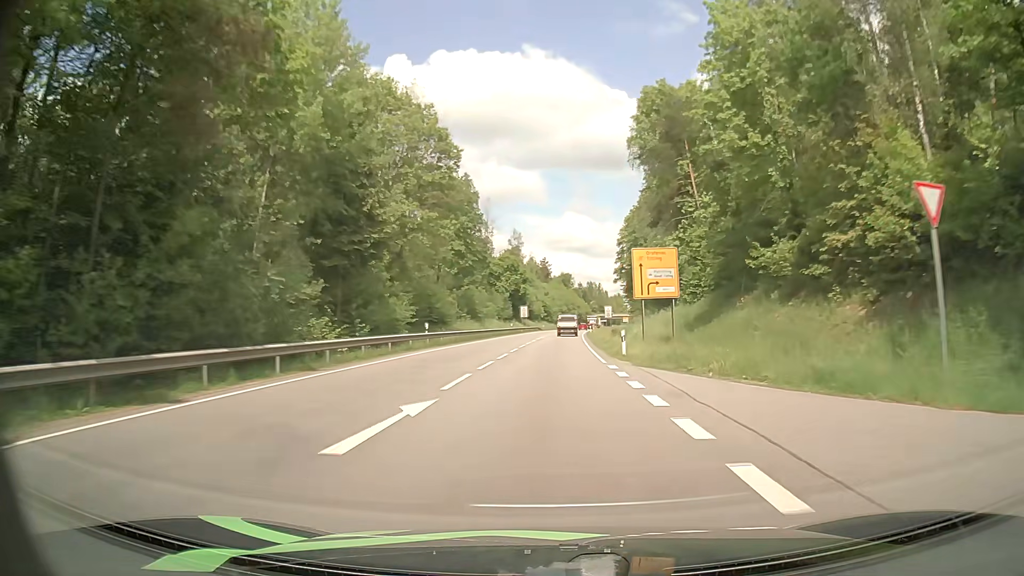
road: primary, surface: asphalt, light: Day
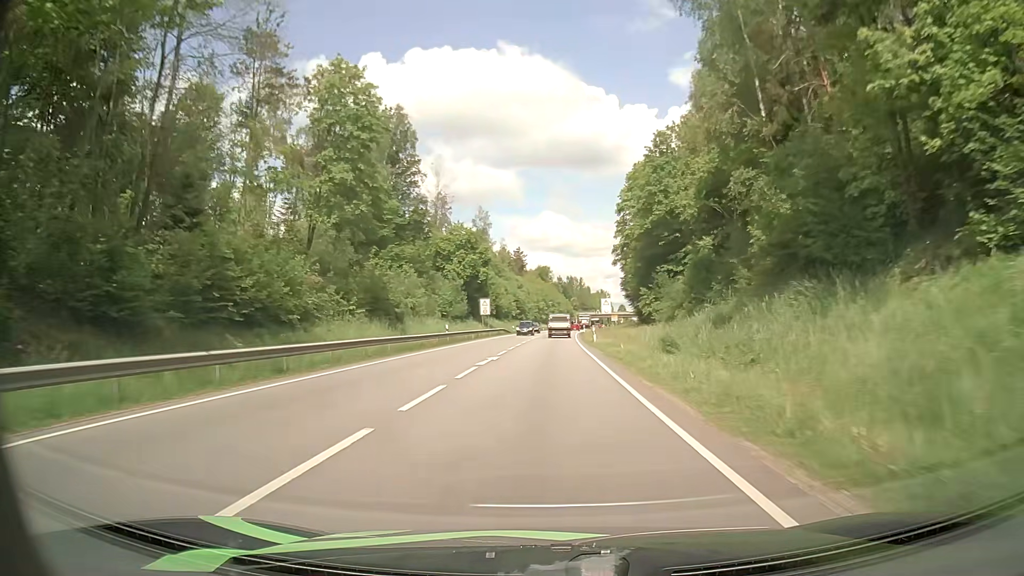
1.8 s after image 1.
(+0.7, +39.0) m; +2°
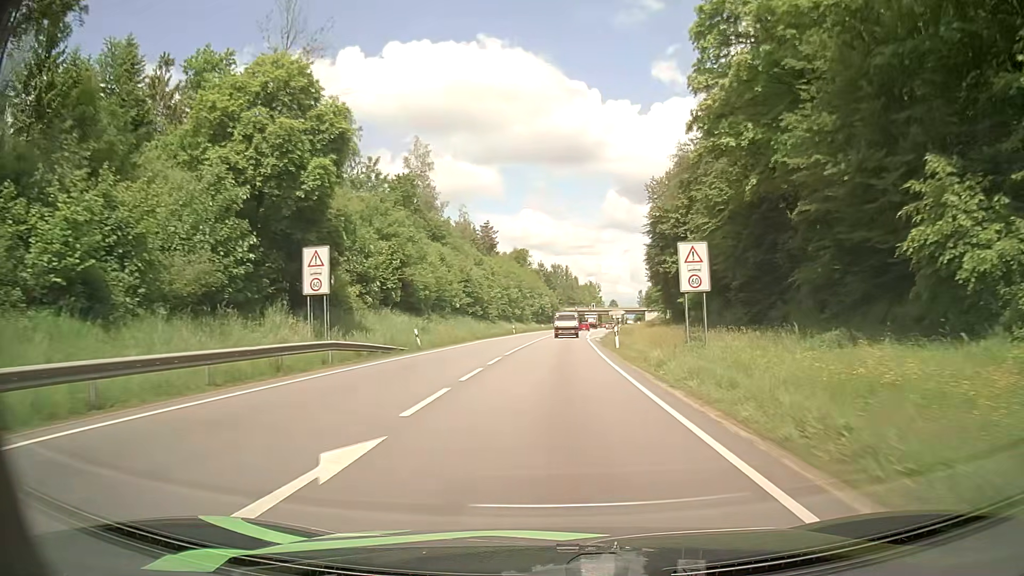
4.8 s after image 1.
(+1.2, +60.5) m; +2°
